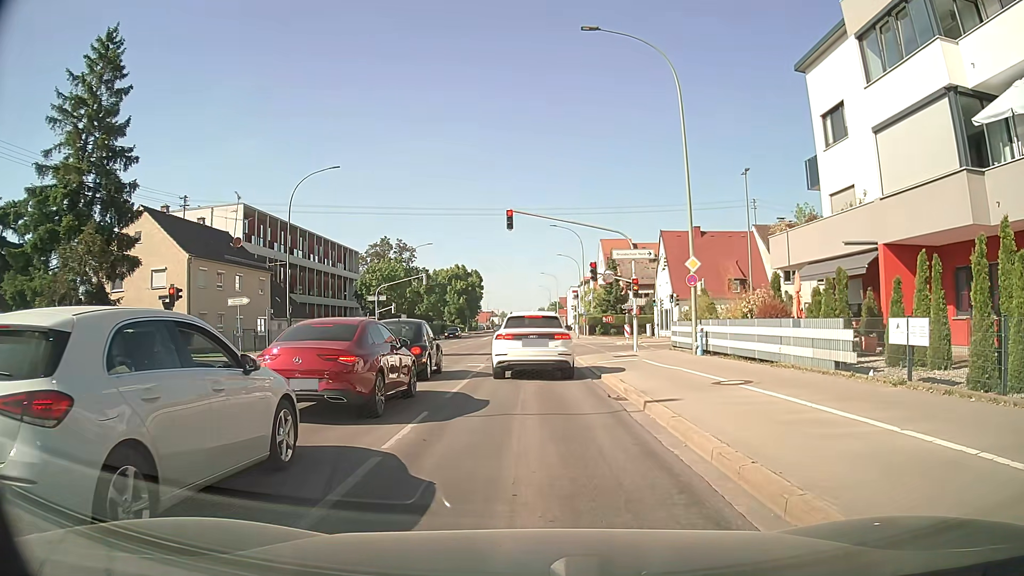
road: tertiary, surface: asphalt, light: Day
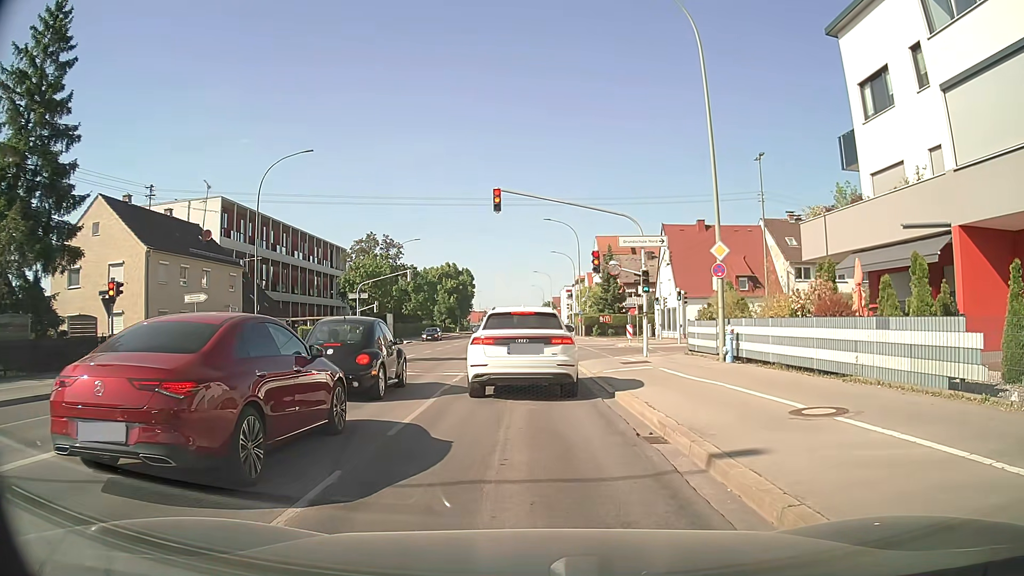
(0.0, +4.3) m; 0°
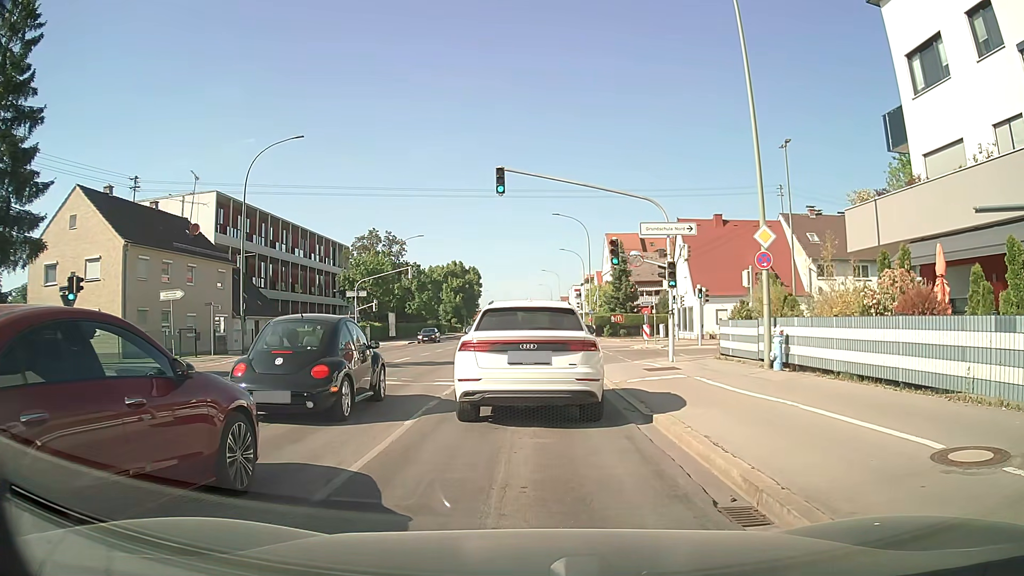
(0.0, +3.1) m; 0°
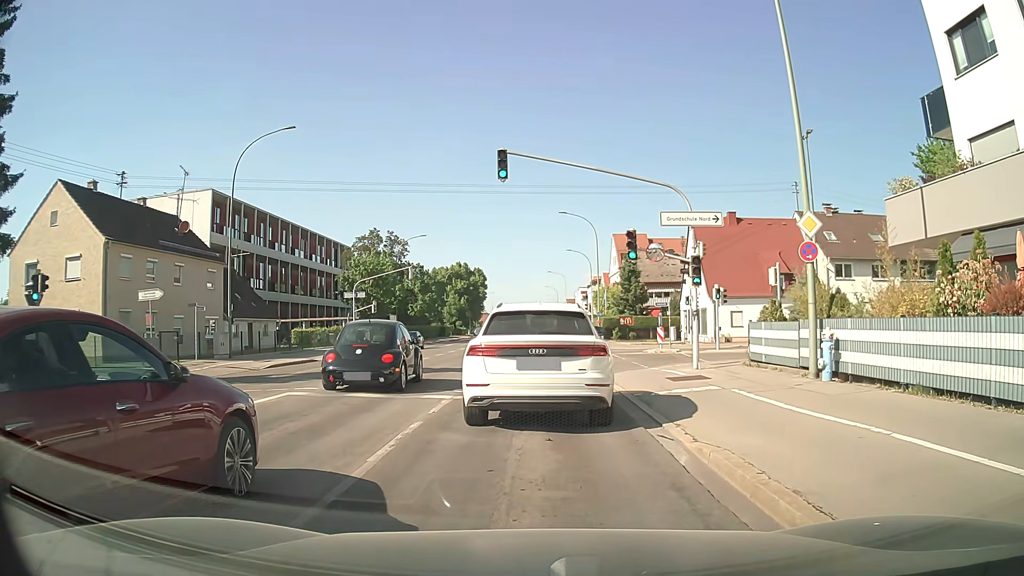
(0.0, +2.4) m; +2°
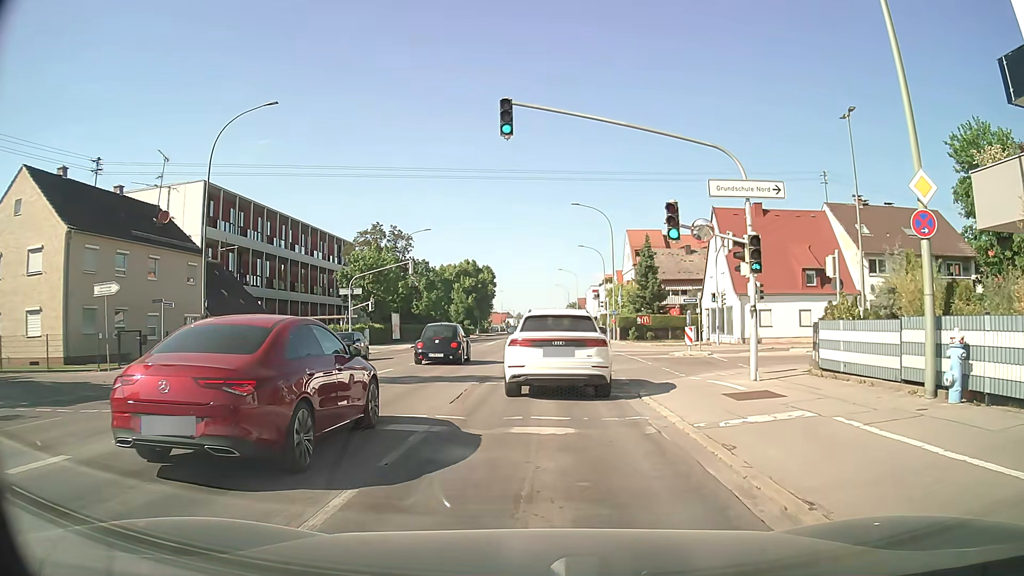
(-0.2, +4.3) m; -3°
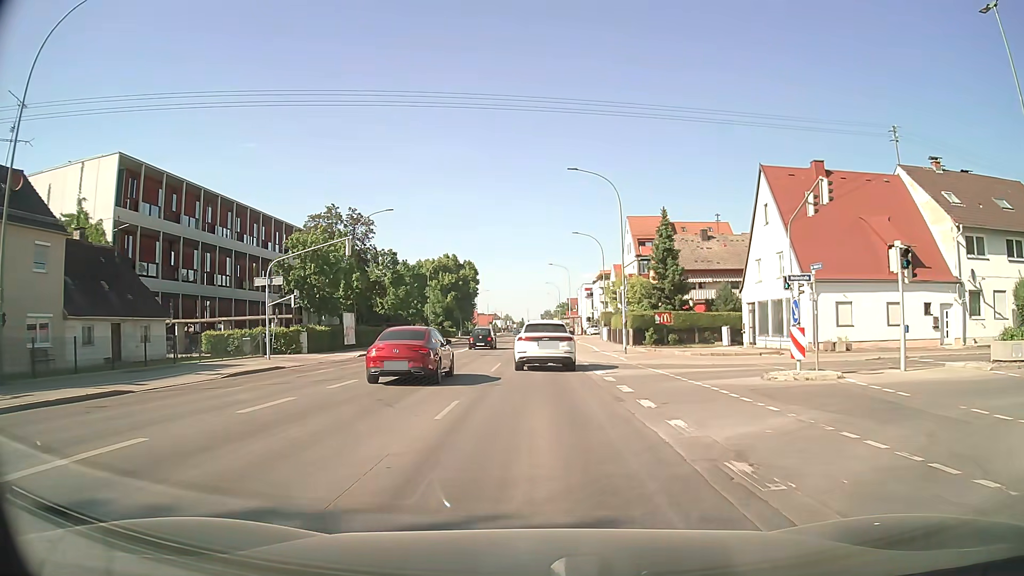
(+0.1, +14.2) m; +2°
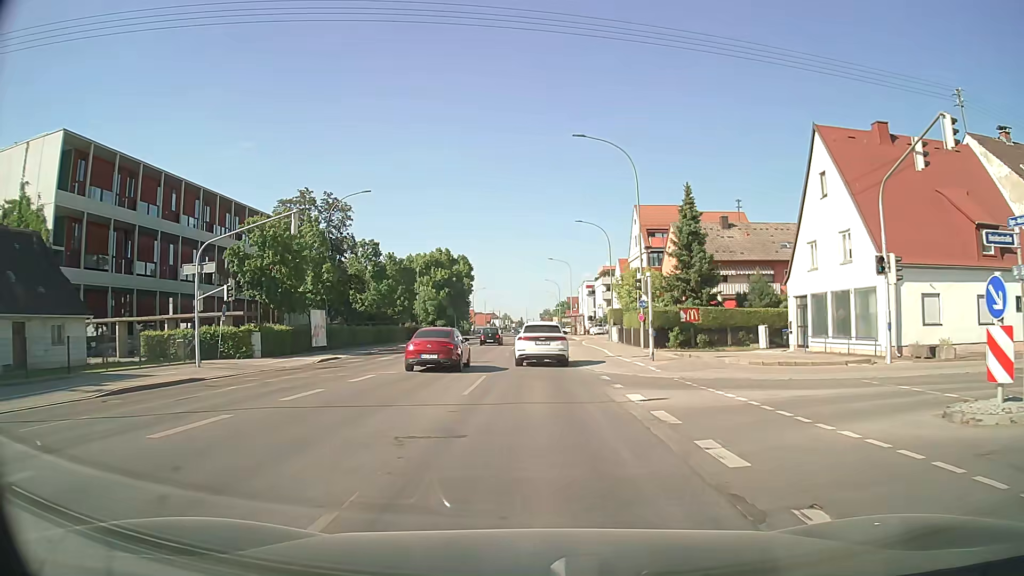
(-0.2, +8.2) m; -1°
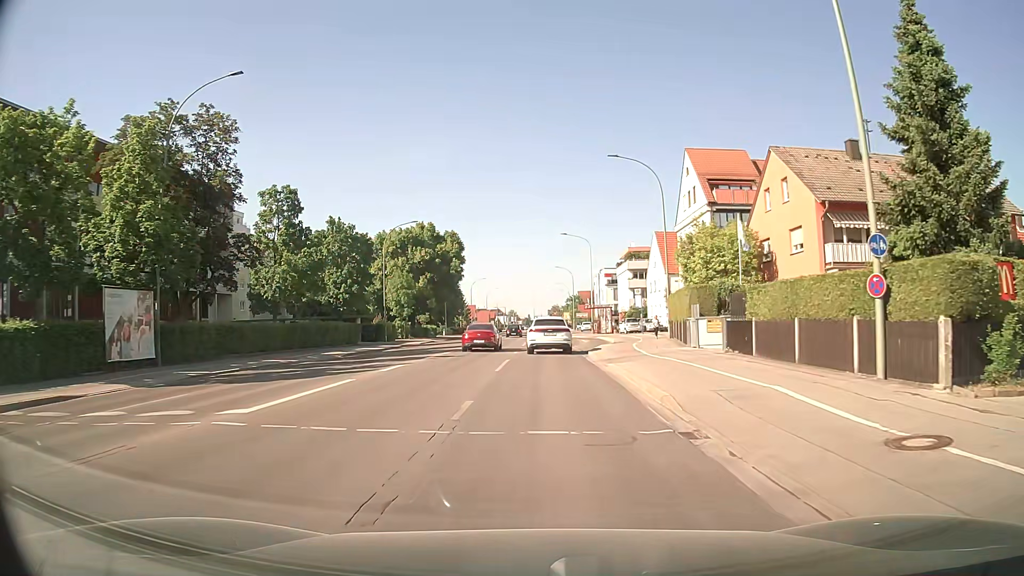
(-0.3, +25.7) m; -1°
(0, +10) (0, +20) (0, +30) (+1, +40) (+1, +50) (+1, +60) (+1, +70) (+1, +80) (+1, +90) (+1, +100) m
